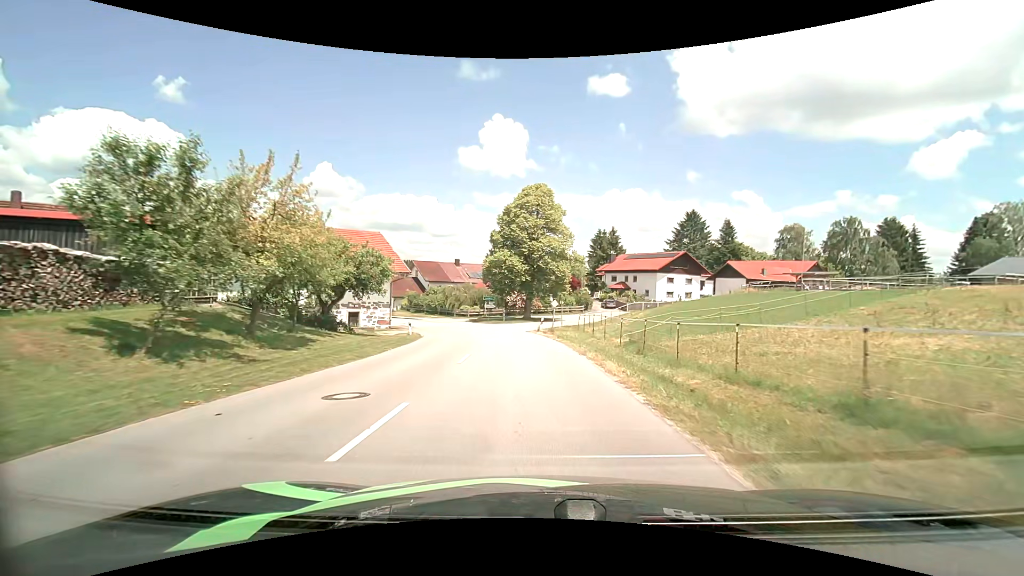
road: tertiary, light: Day
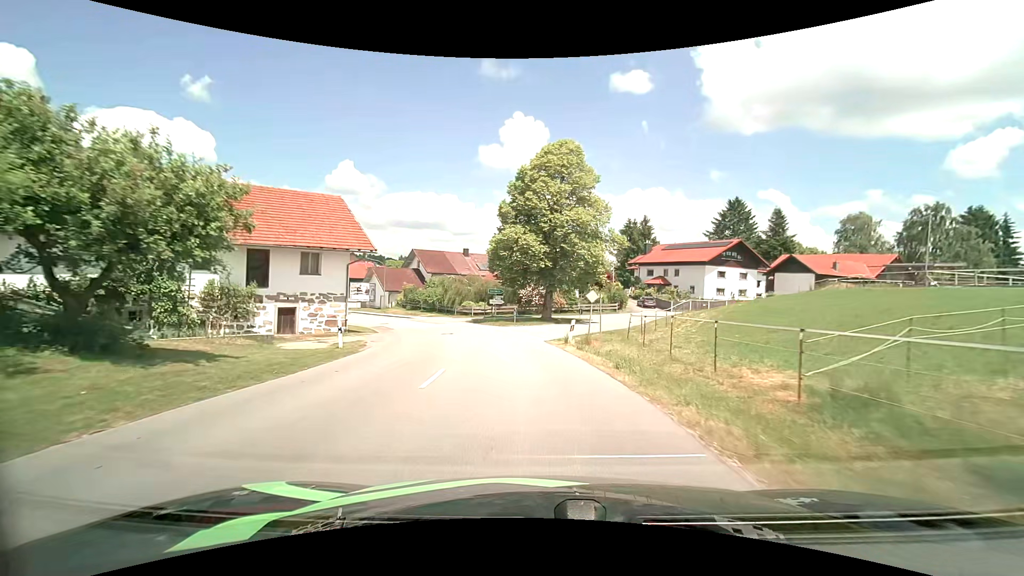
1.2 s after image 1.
(-0.2, +14.2) m; -2°
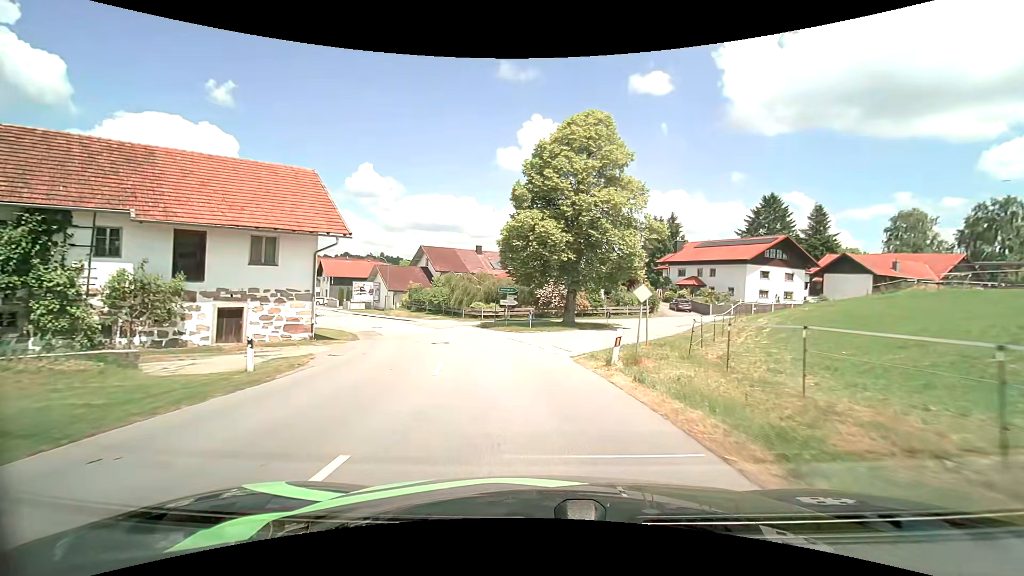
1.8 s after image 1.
(-0.1, +7.0) m; -2°
(0, +10) (-2, +20) (-5, +29) (-9, +39) (-14, +47) (-19, +55) (-25, +64) (-31, +72) (-37, +80) (-43, +88) m
